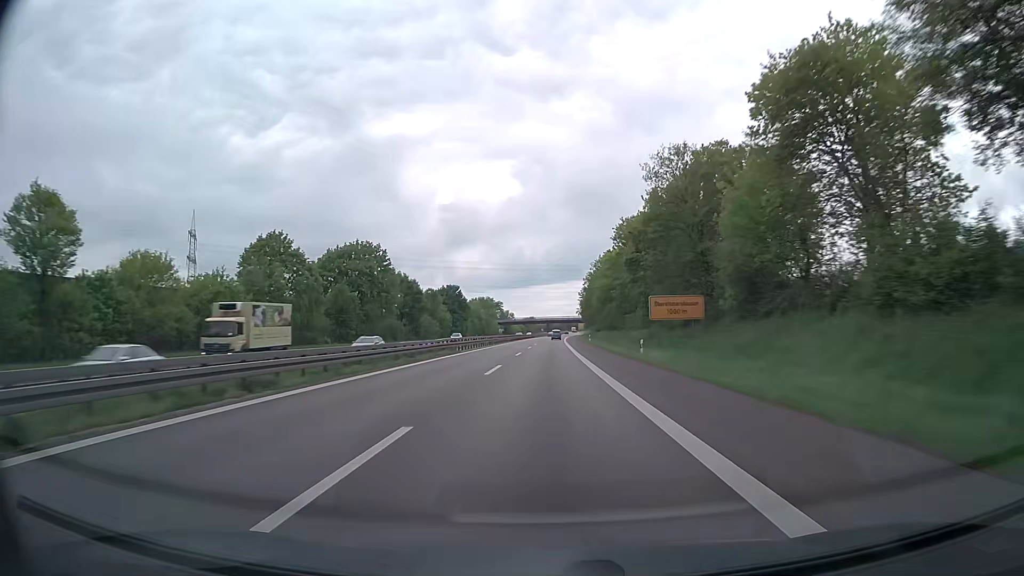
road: trunk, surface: asphalt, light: Day
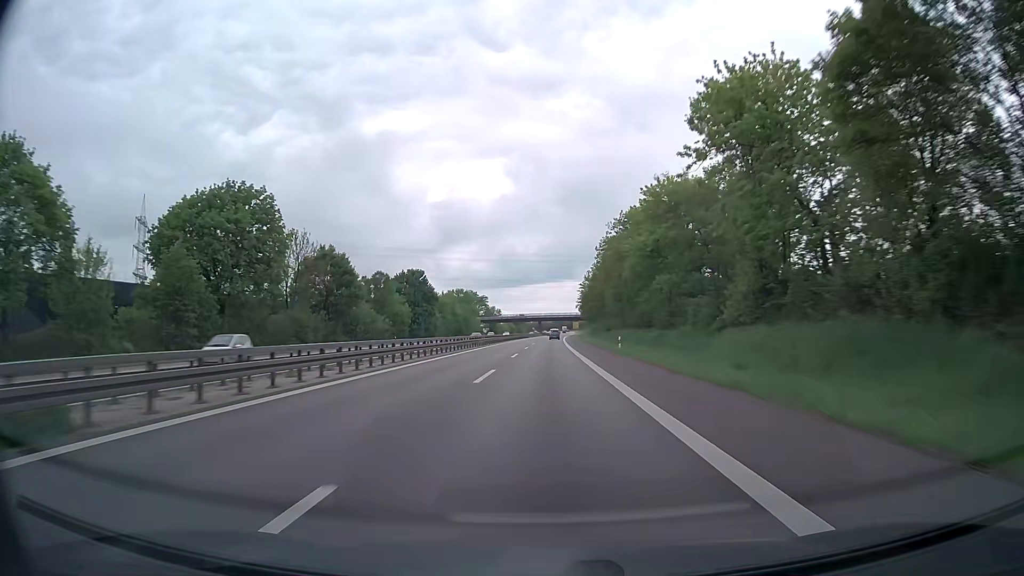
(+0.3, +39.8) m; +1°
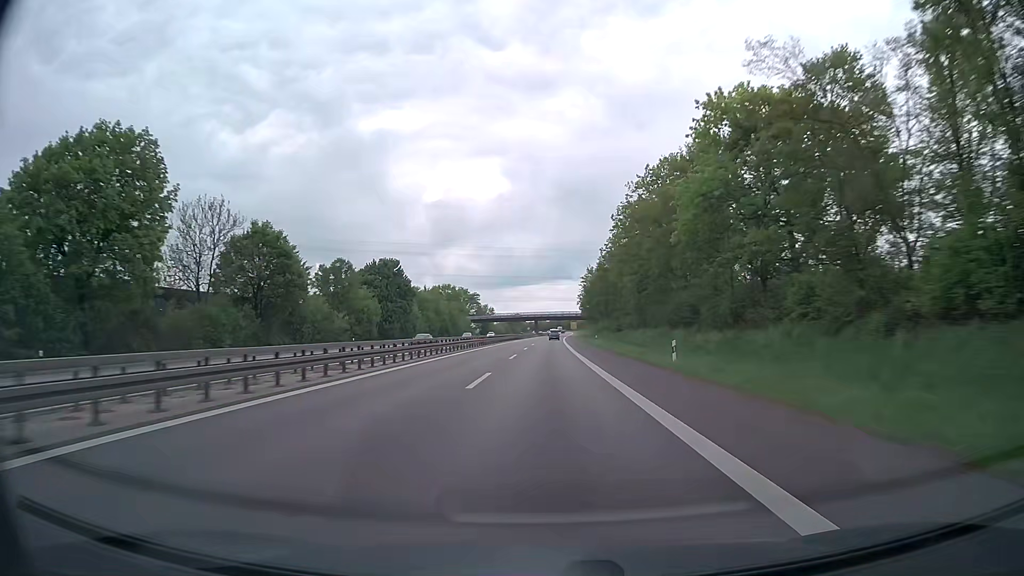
(+0.1, +19.6) m; 0°
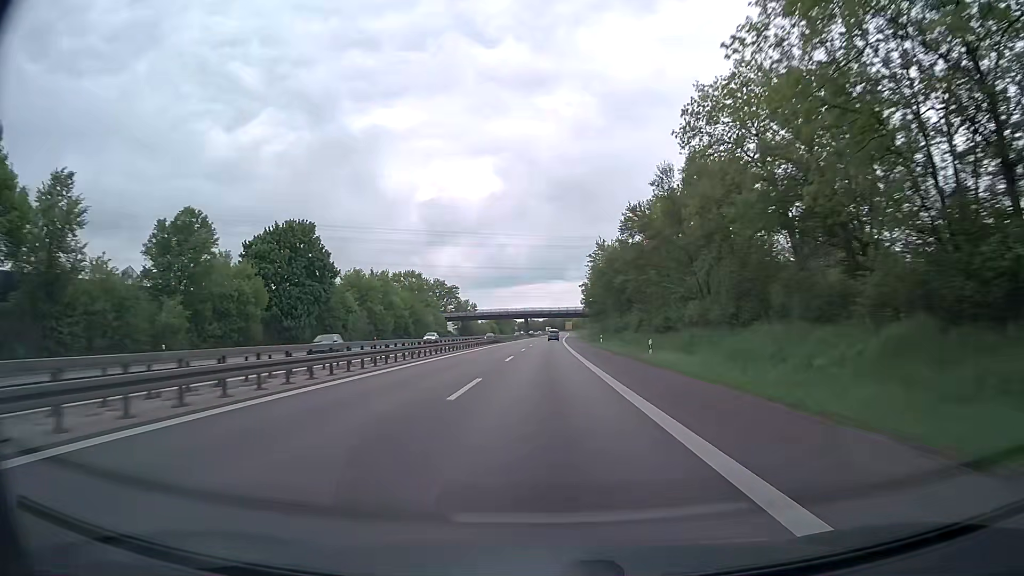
(+0.1, +38.8) m; 0°
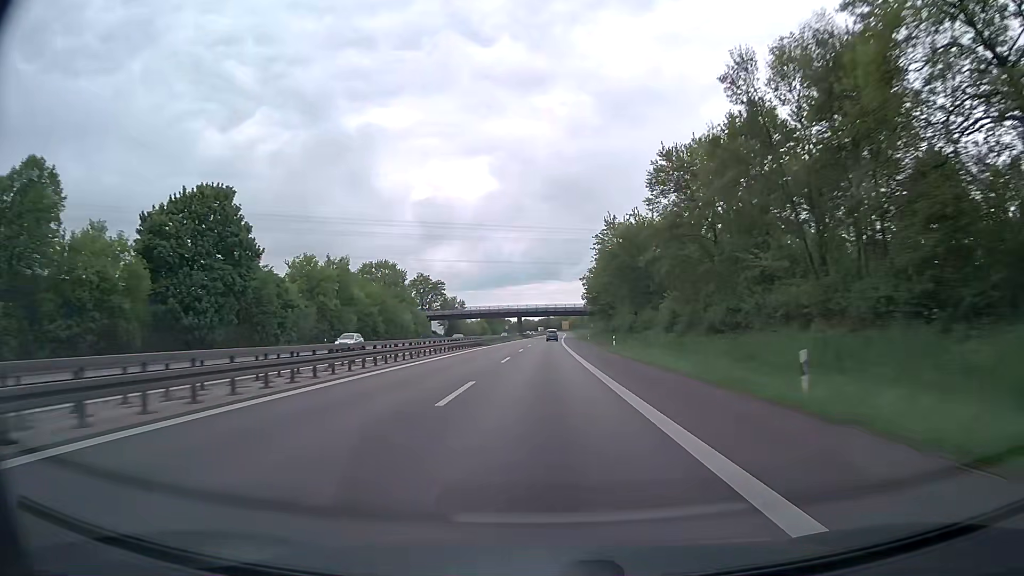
(+0.1, +19.2) m; +1°
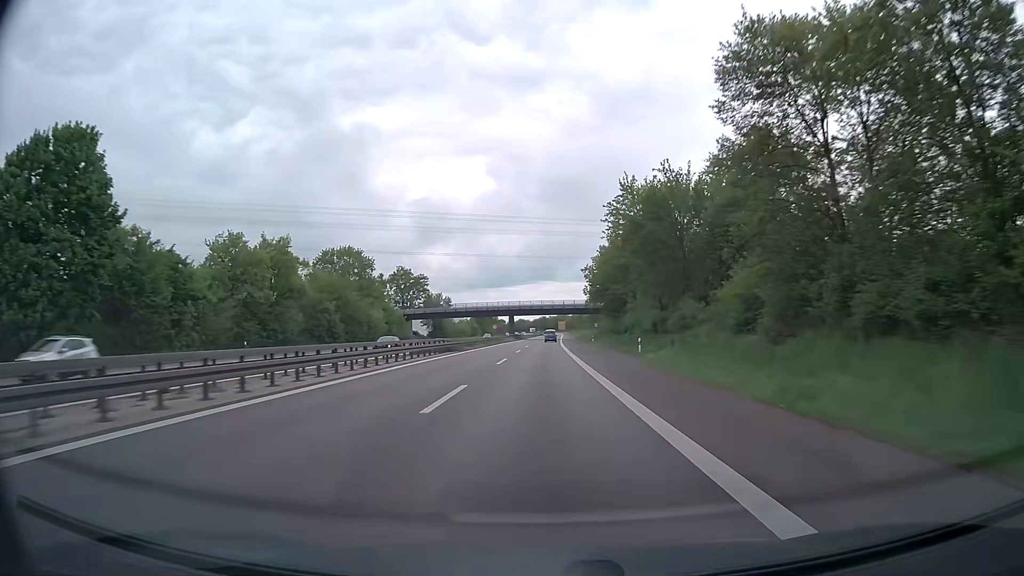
(+0.1, +19.0) m; 0°
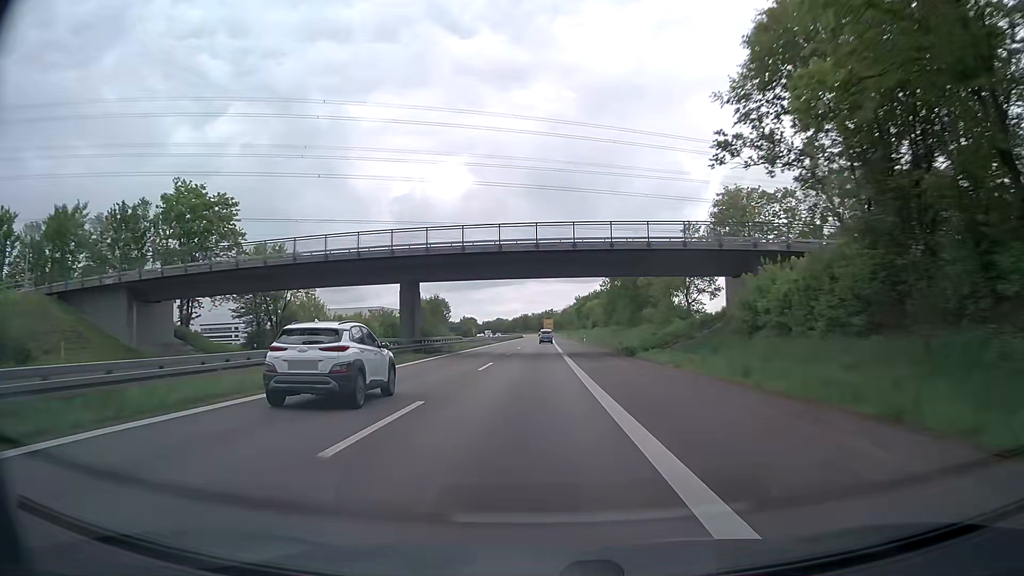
(+1.6, +94.4) m; +2°
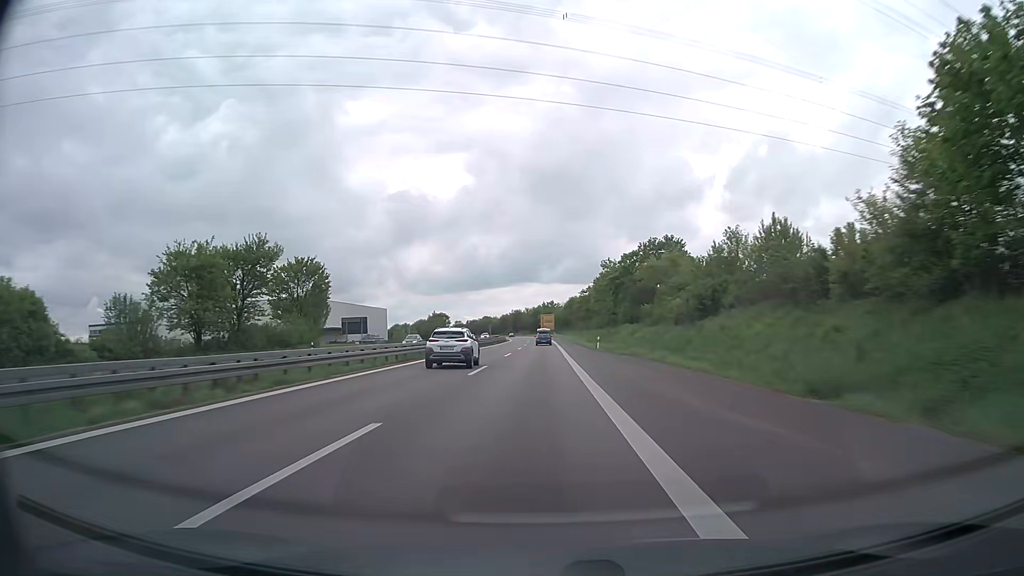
(+0.5, +93.8) m; 0°
(0, +10) (0, +20) (0, +30) (0, +40) (0, +50) (0, +60) (0, +70) (0, +80) (0, +90) (0, +100) m
